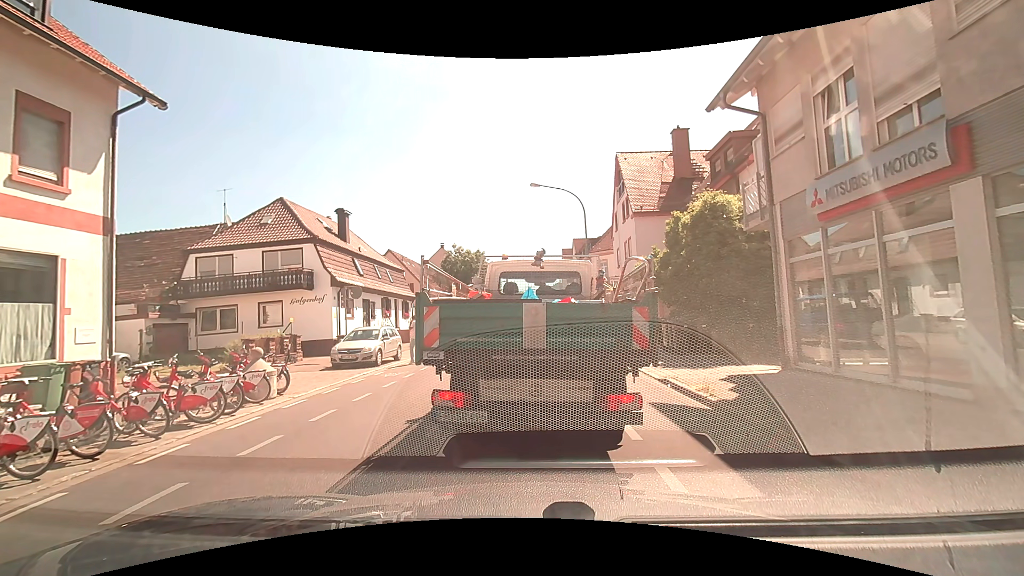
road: tertiary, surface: asphalt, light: Day
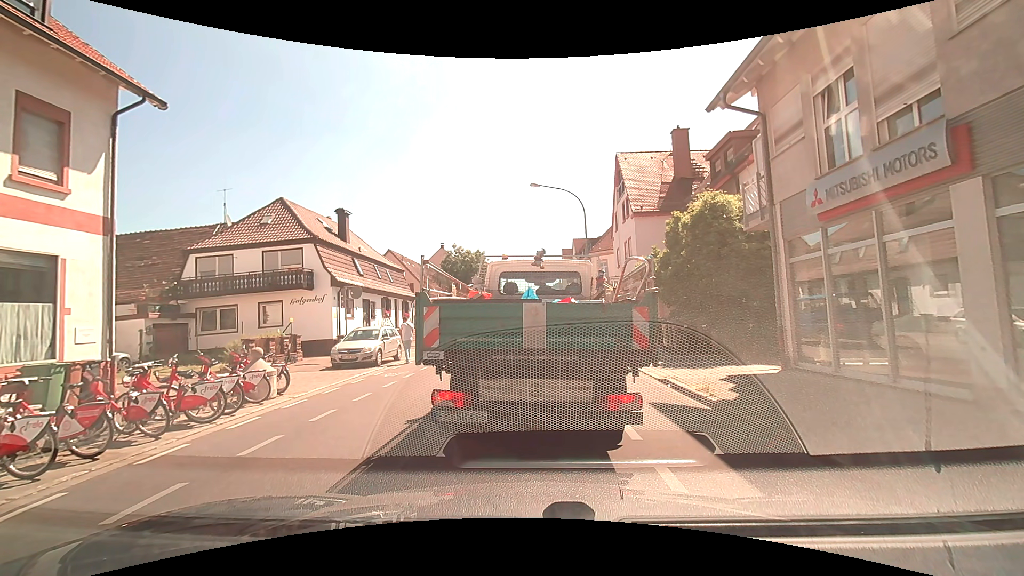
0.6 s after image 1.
(0.0, 0.0) m; 0°
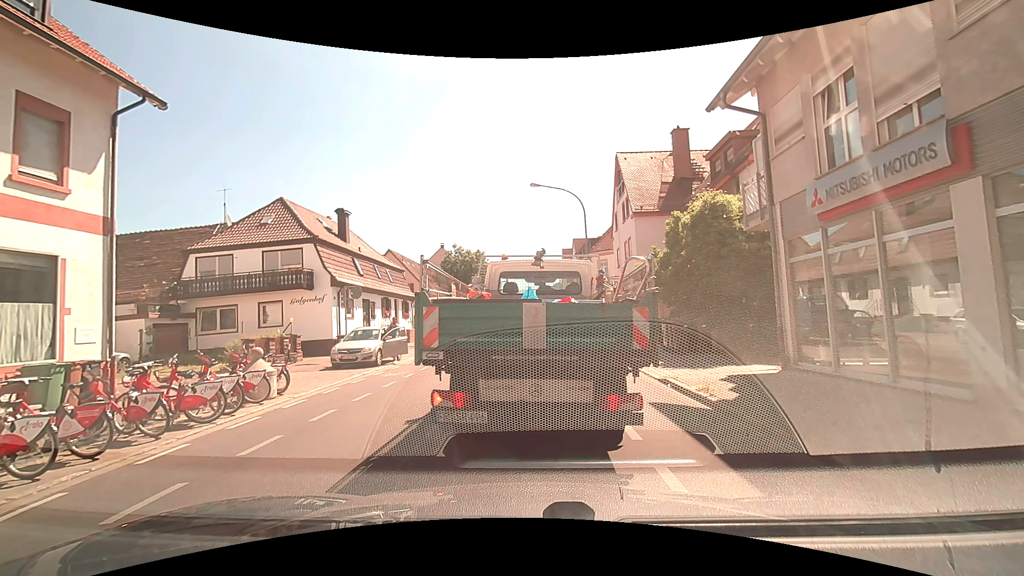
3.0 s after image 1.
(0.0, 0.0) m; 0°
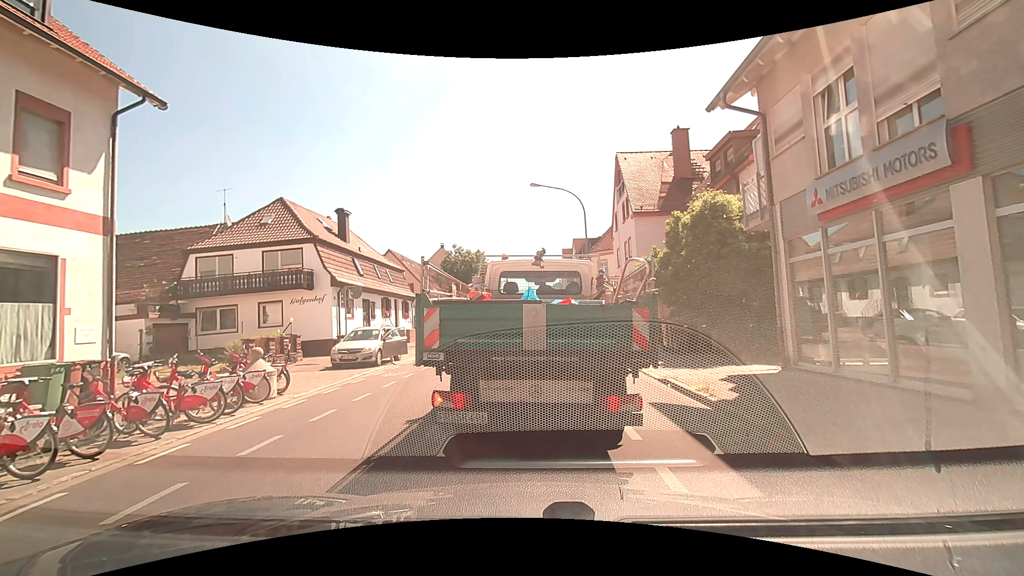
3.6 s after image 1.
(0.0, 0.0) m; 0°
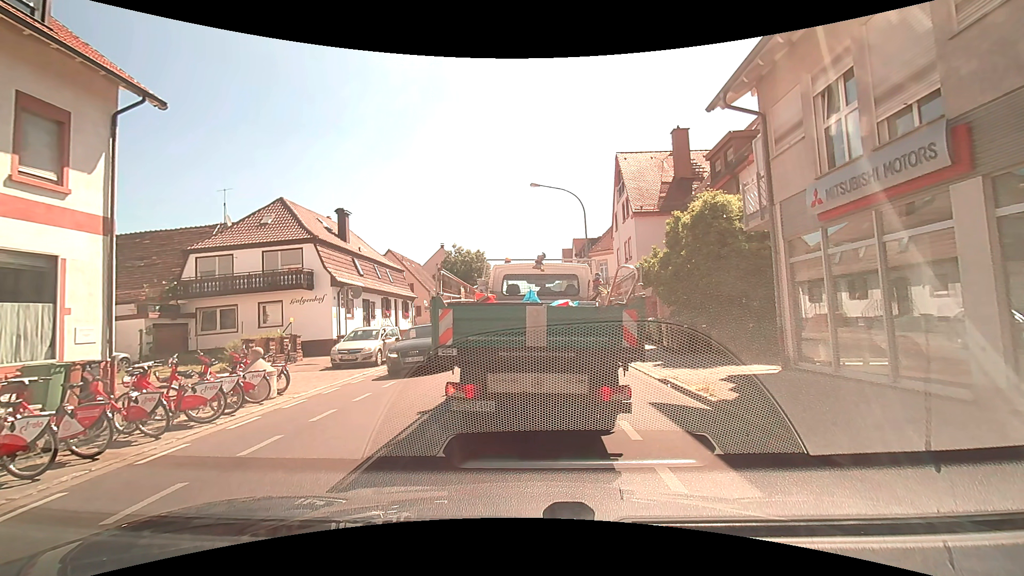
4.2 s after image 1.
(0.0, 0.0) m; 0°
